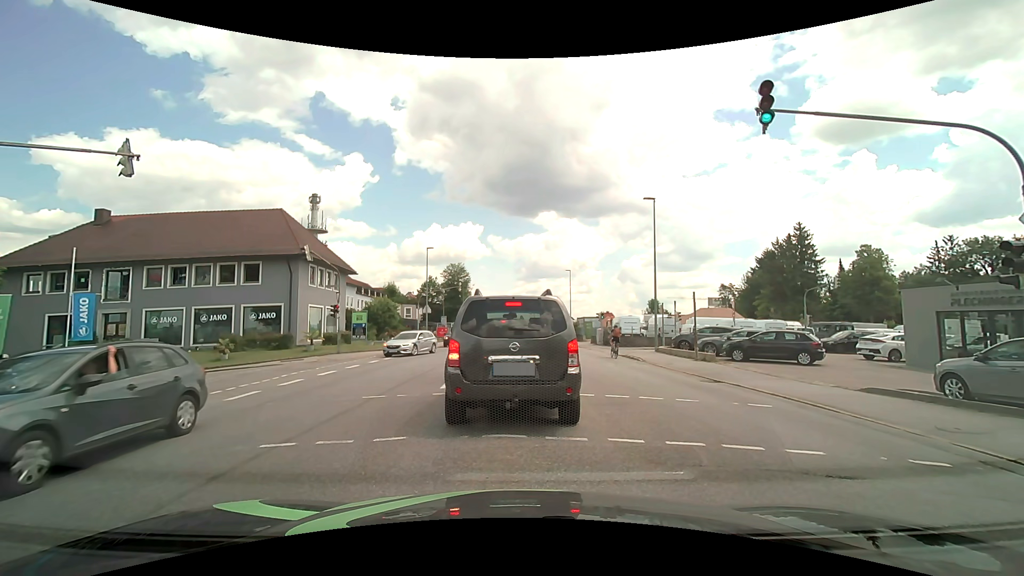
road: tertiary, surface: asphalt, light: Day
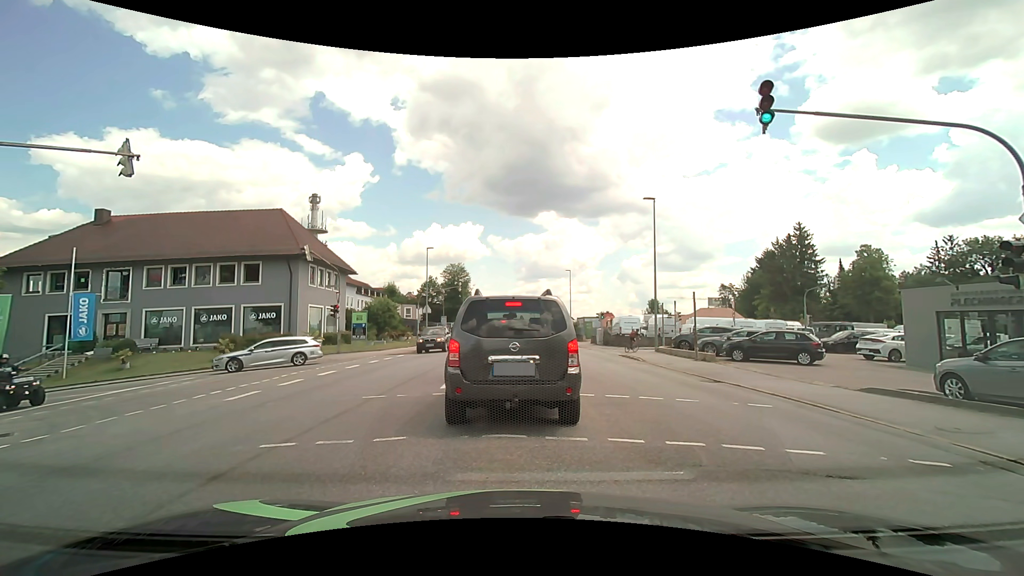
(0.0, 0.0) m; 0°
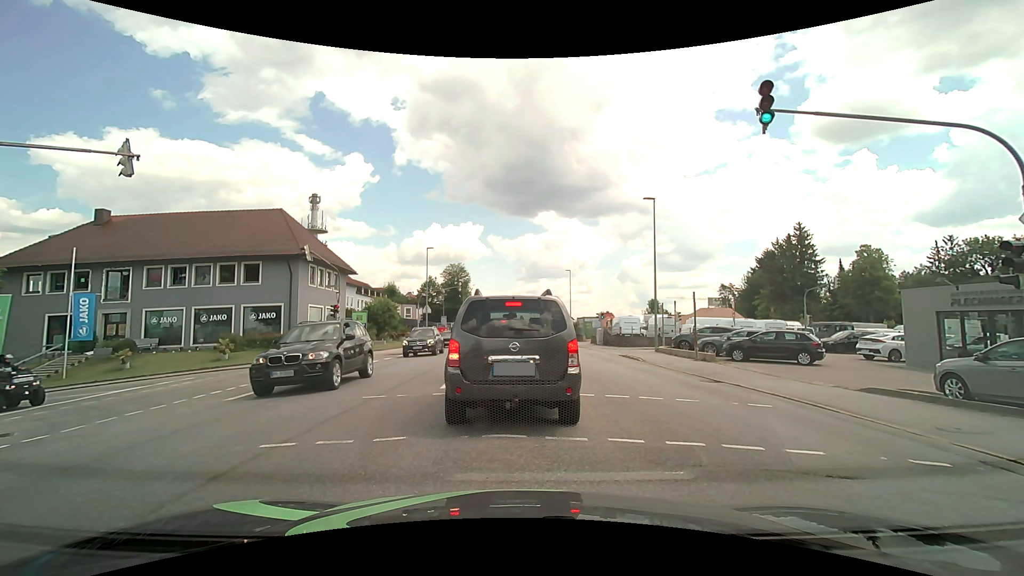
(0.0, 0.0) m; 0°
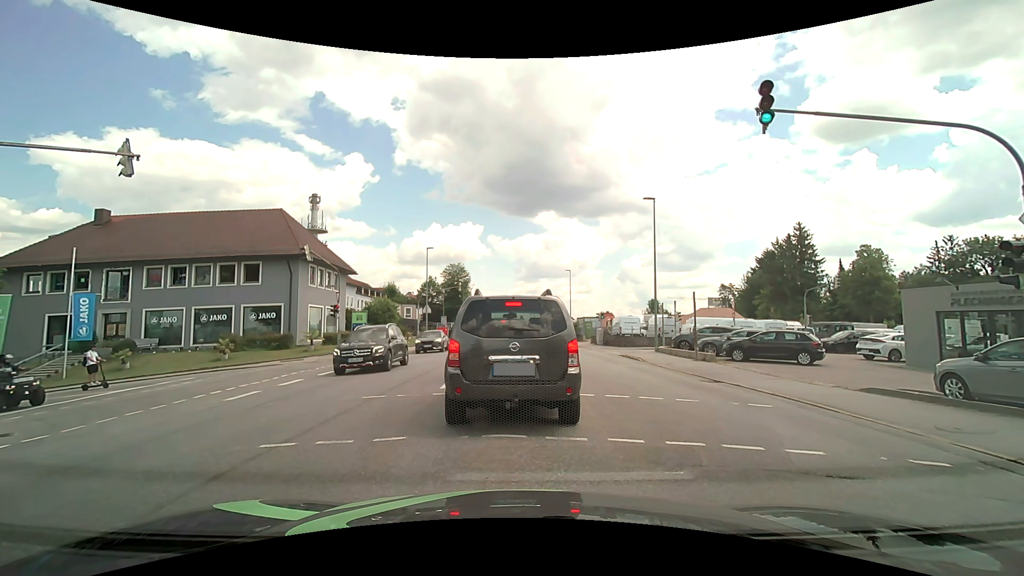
(0.0, 0.0) m; 0°
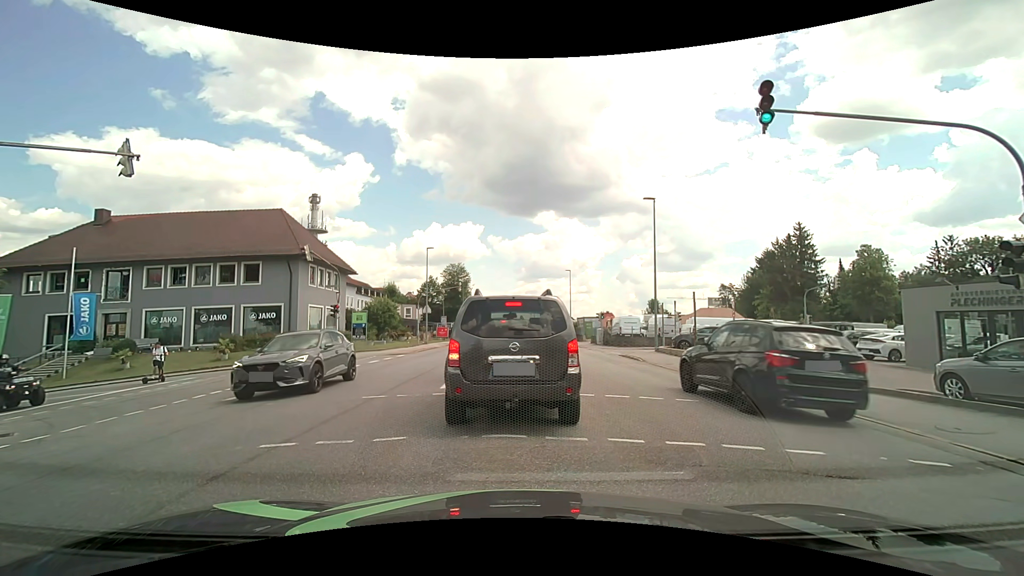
(0.0, 0.0) m; 0°
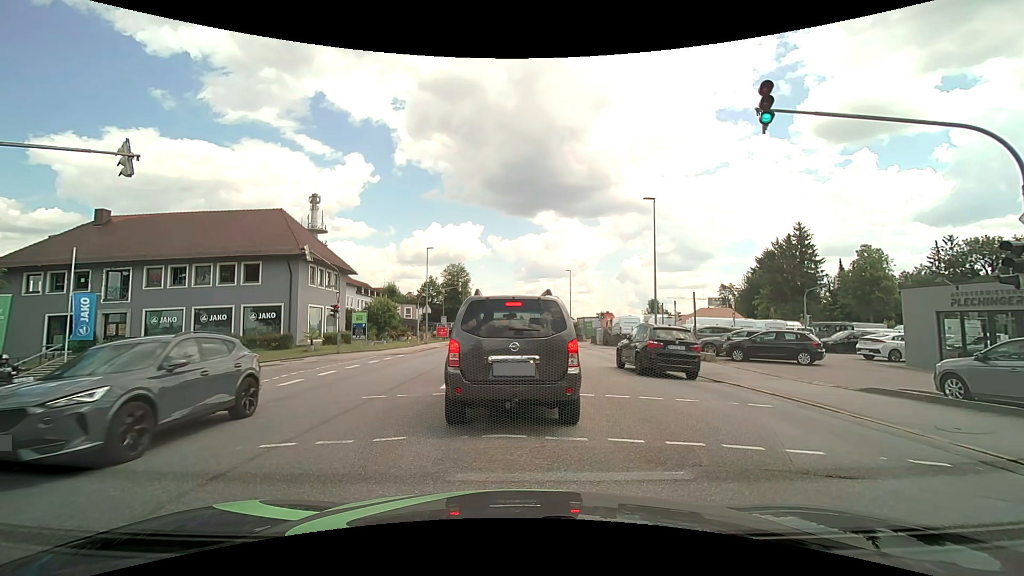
(0.0, 0.0) m; 0°
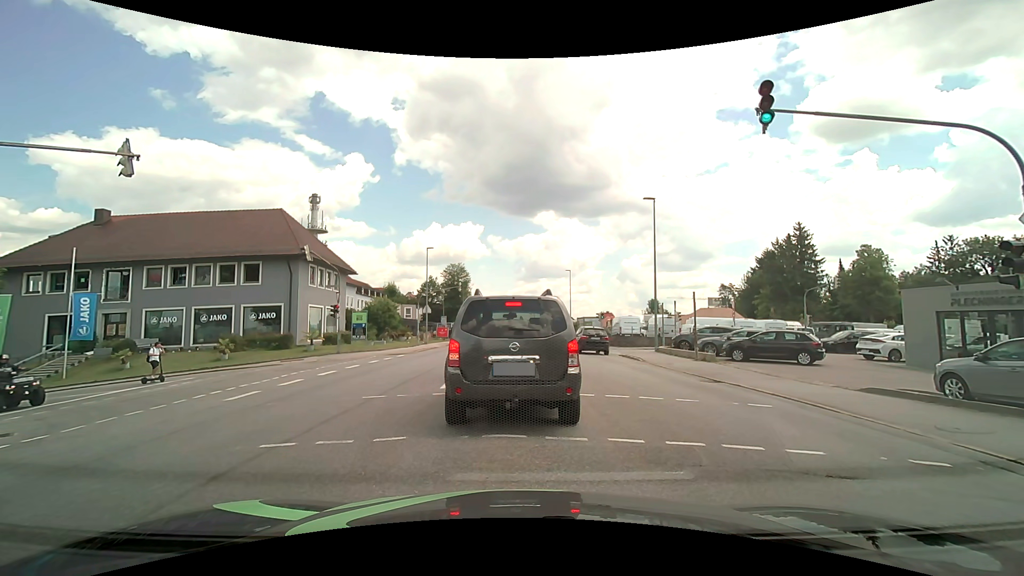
(0.0, 0.0) m; 0°
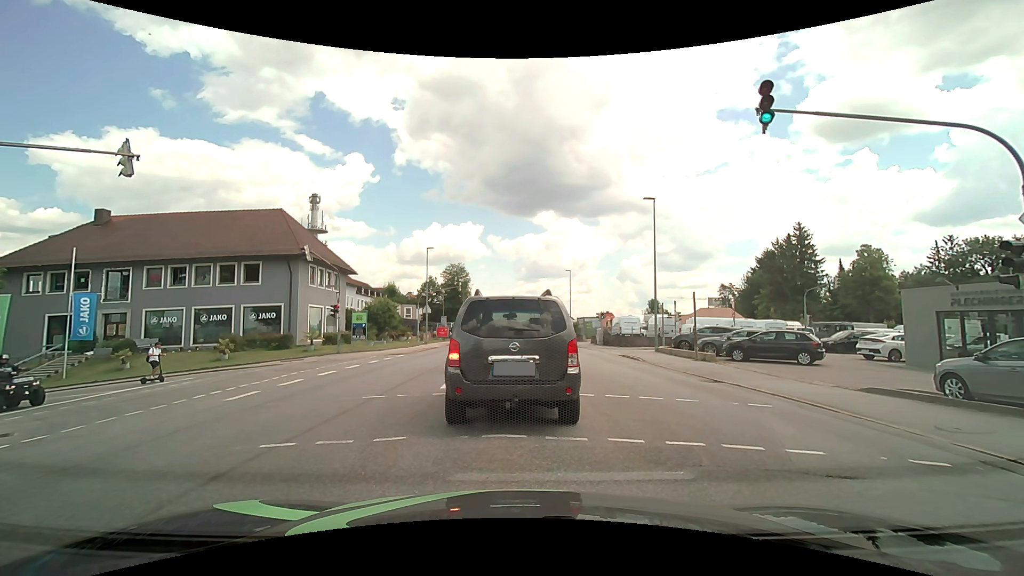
(0.0, 0.0) m; 0°
